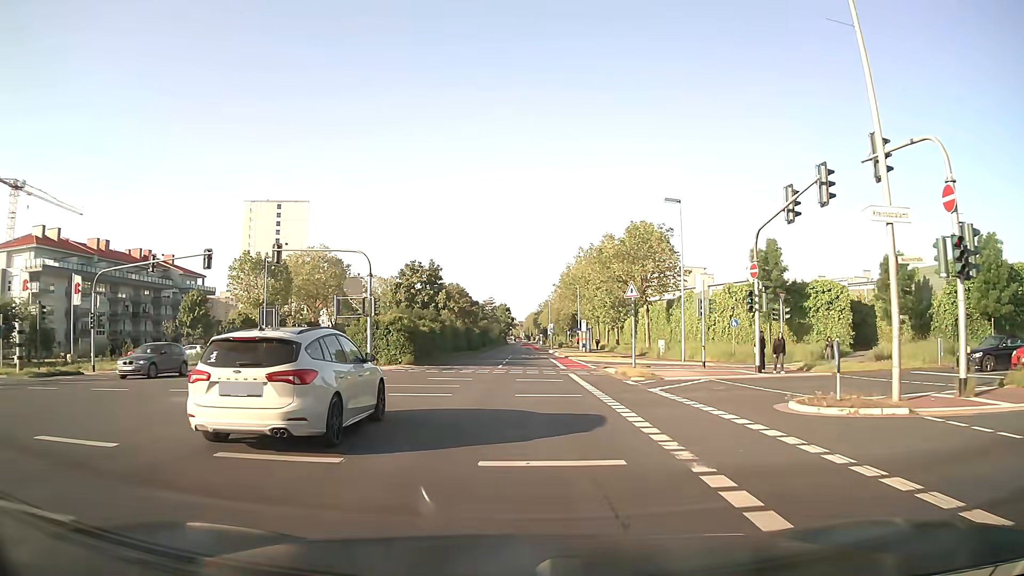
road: secondary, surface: asphalt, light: Day
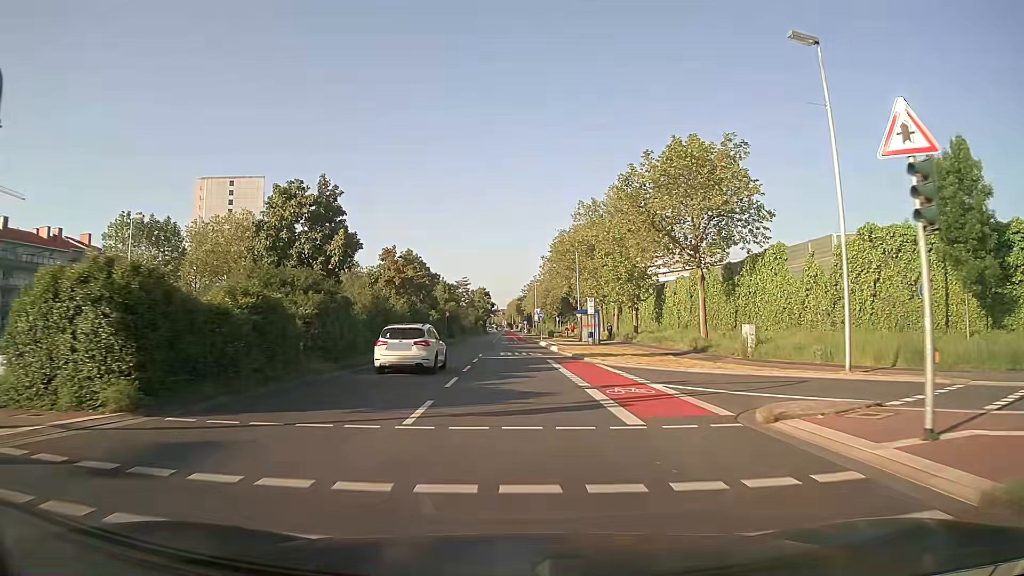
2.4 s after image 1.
(+0.3, +24.7) m; +2°
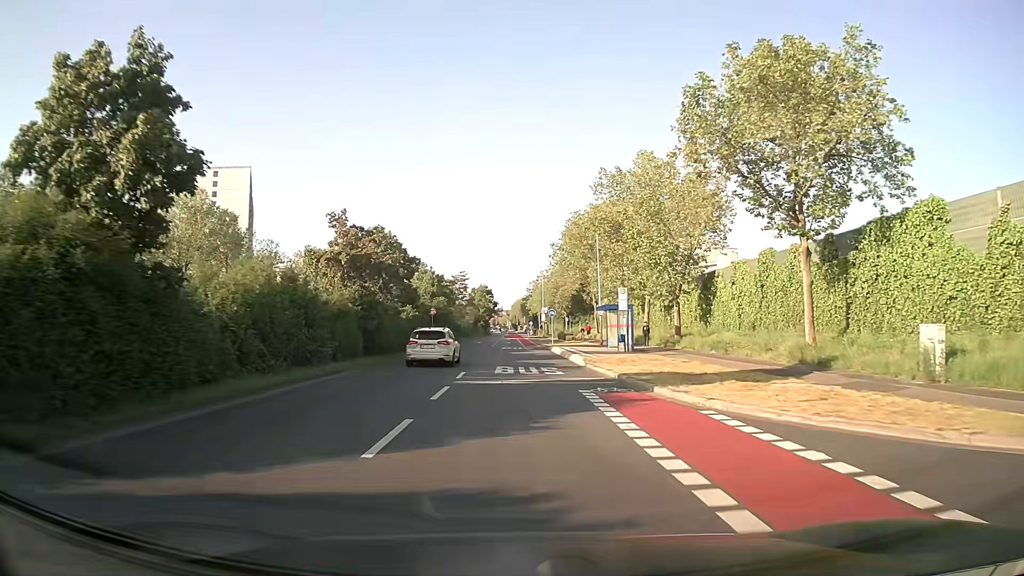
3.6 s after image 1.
(-0.1, +14.4) m; -1°
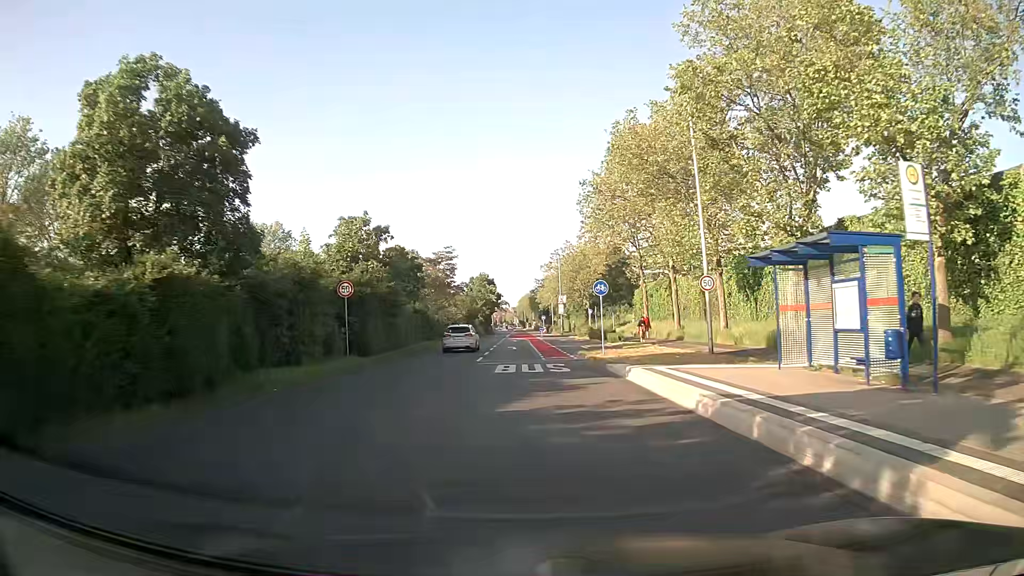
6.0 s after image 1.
(-0.1, +29.4) m; 0°
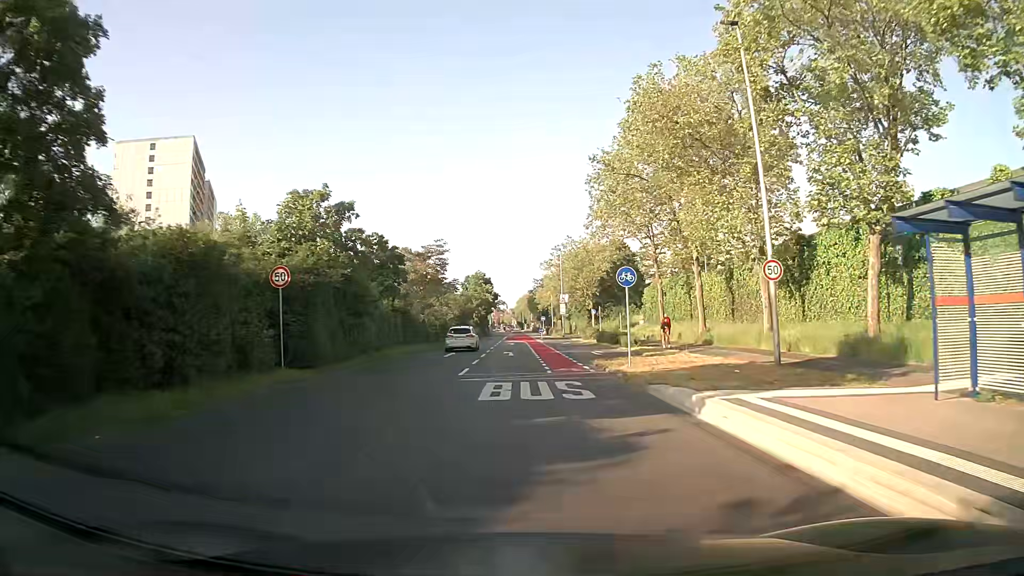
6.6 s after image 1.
(0.0, +6.9) m; 0°
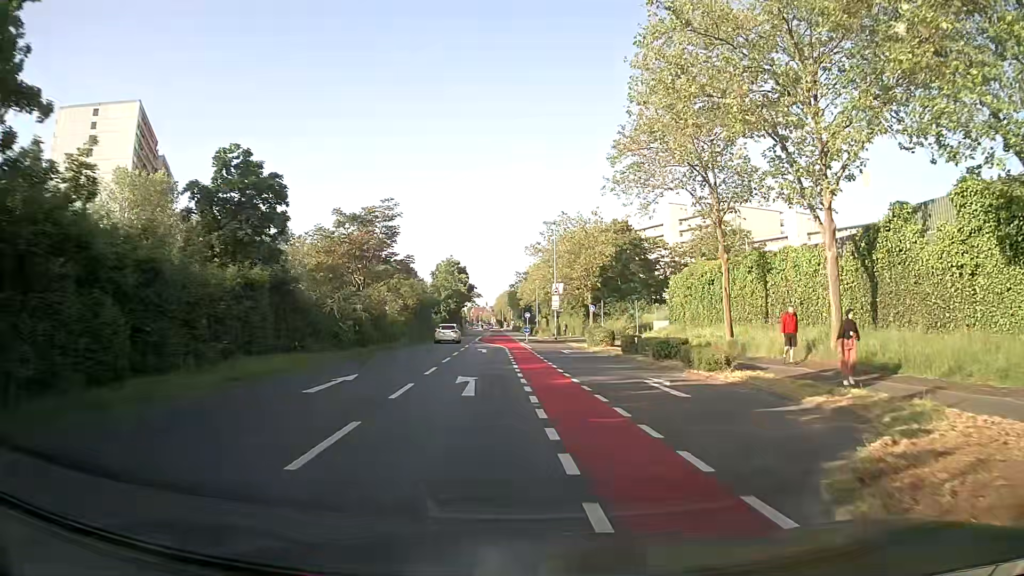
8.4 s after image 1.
(+0.1, +19.3) m; +2°
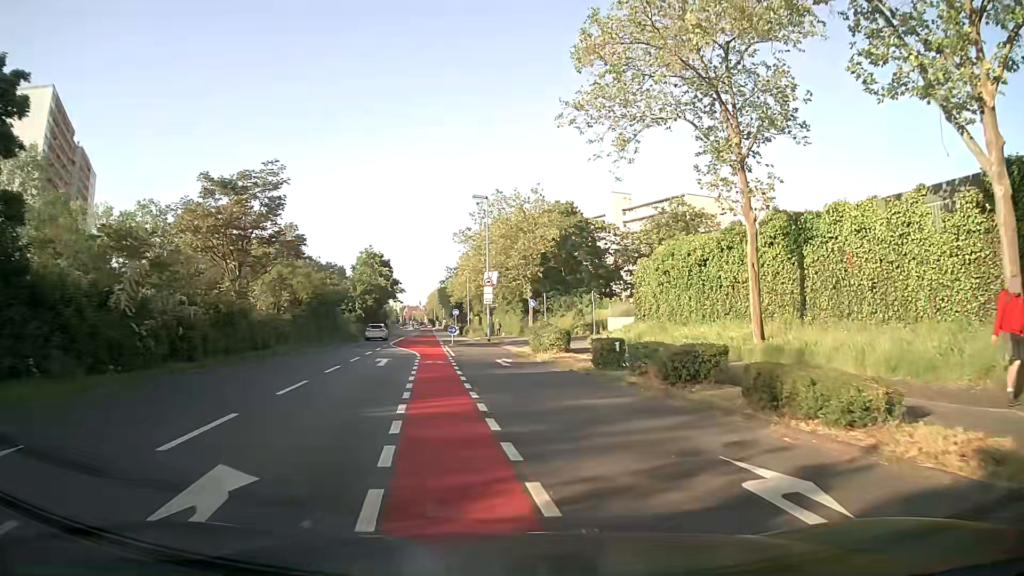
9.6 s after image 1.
(+0.6, +11.3) m; +6°
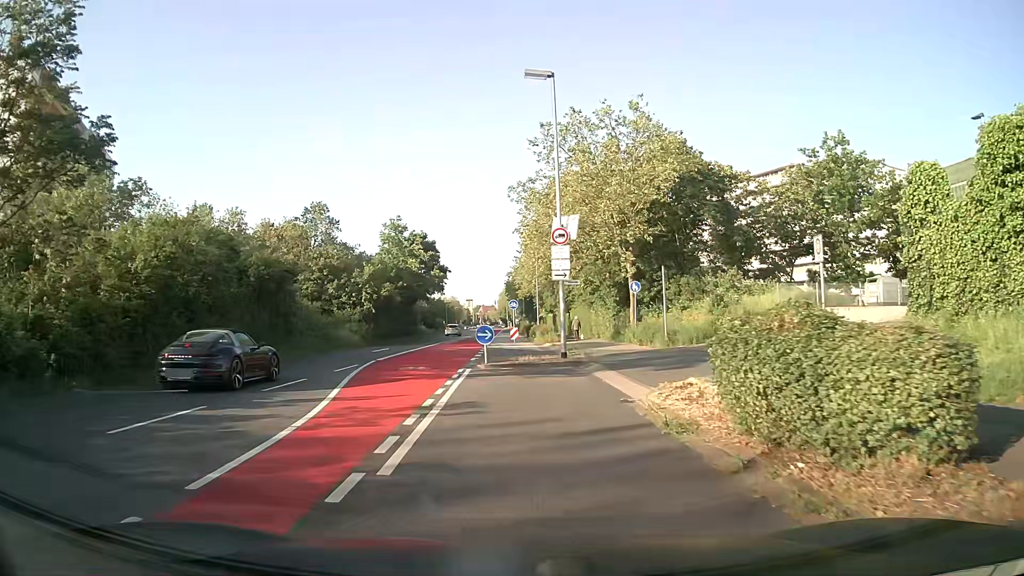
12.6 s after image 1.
(-1.0, +23.6) m; -8°
